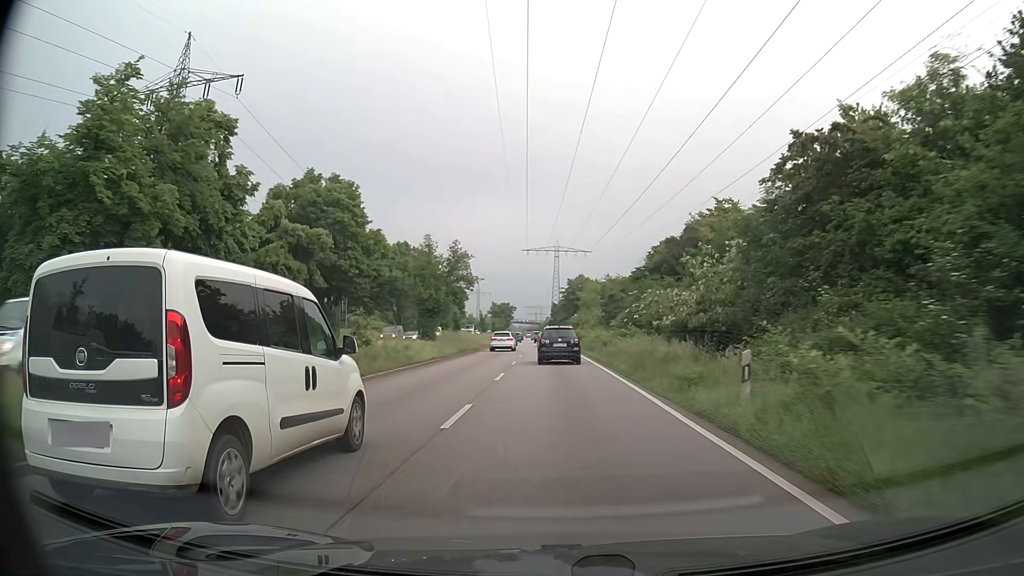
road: primary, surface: asphalt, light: Day
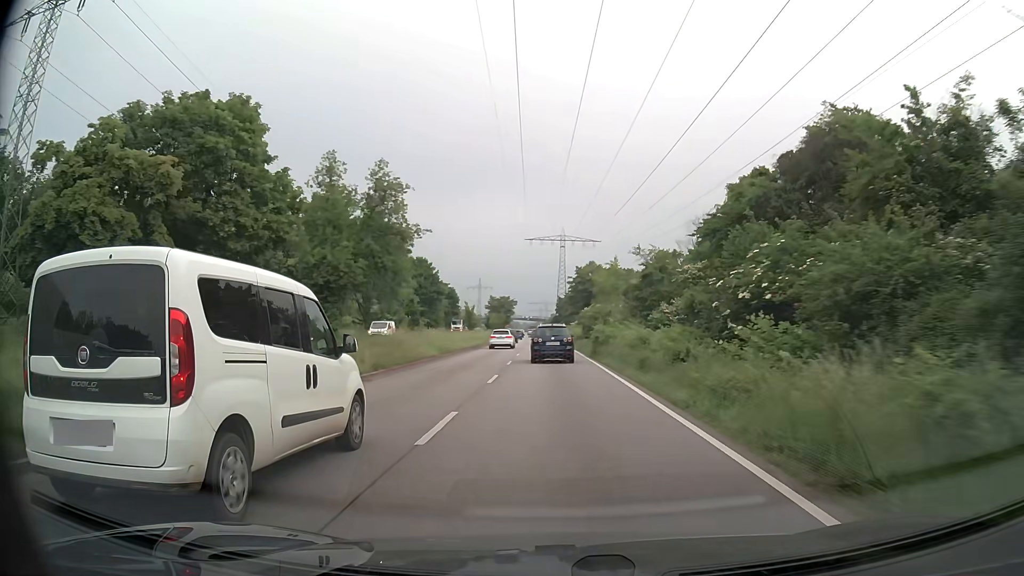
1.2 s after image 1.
(-0.1, +19.7) m; -1°
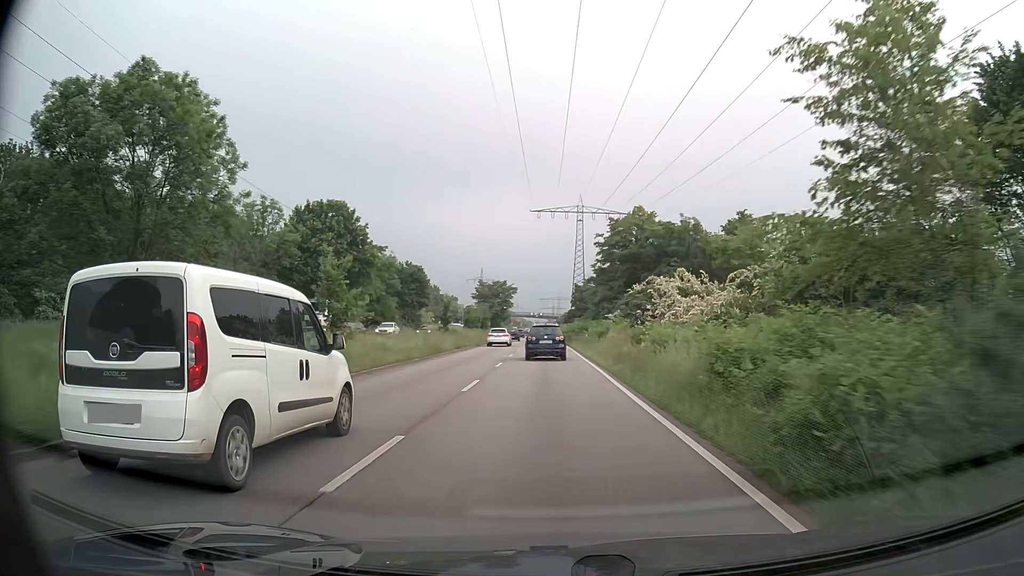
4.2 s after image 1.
(-0.2, +48.0) m; -1°
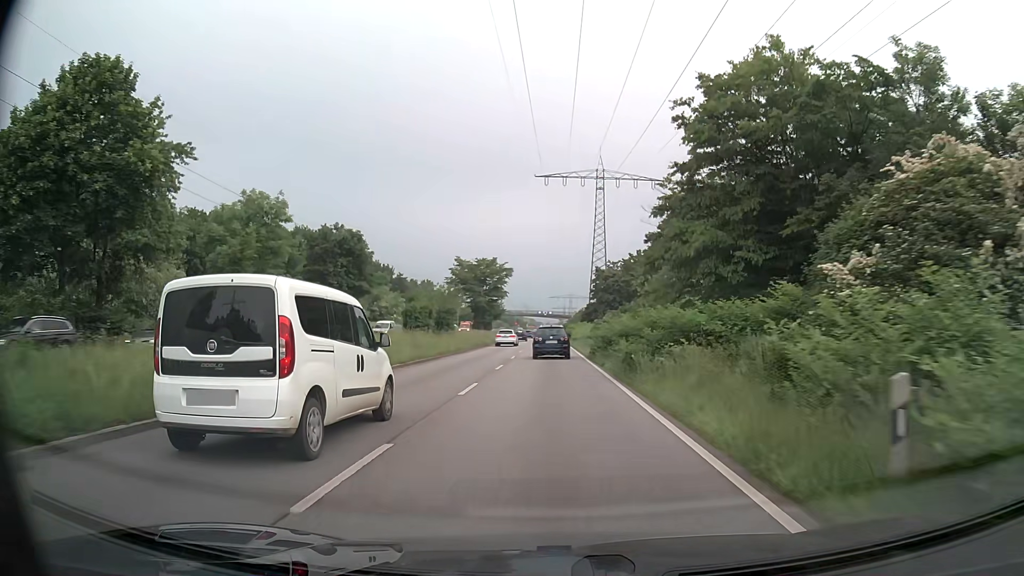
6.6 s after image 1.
(-0.4, +37.2) m; -1°
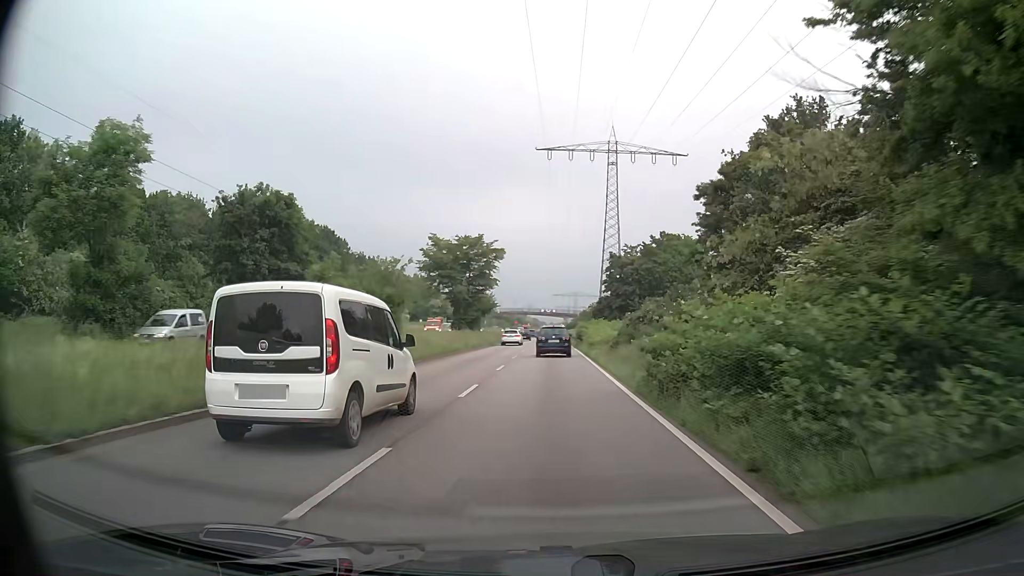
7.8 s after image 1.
(0.0, +18.3) m; 0°
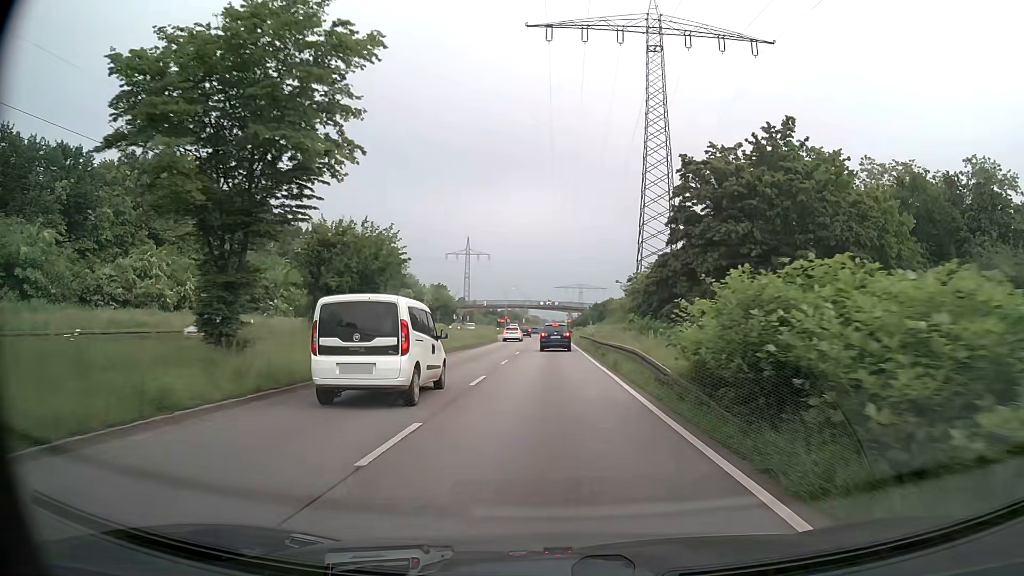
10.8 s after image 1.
(-0.1, +43.3) m; 0°
(0, +10) (0, +20) (0, +30) (0, +40) (0, +50) (0, +60) (0, +70) (0, +80) (0, +90) (0, +100) m
